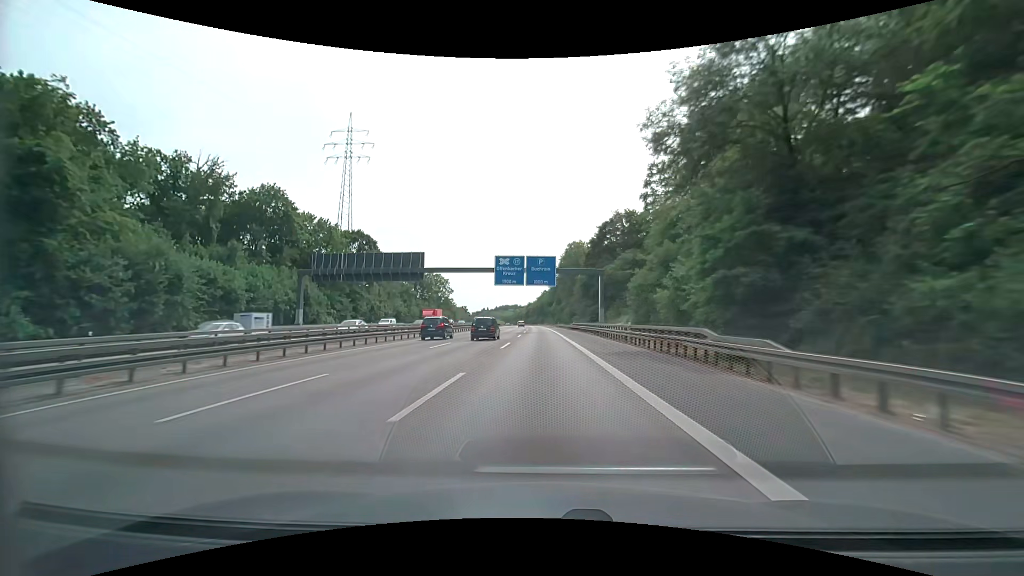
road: motorway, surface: asphalt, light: Day
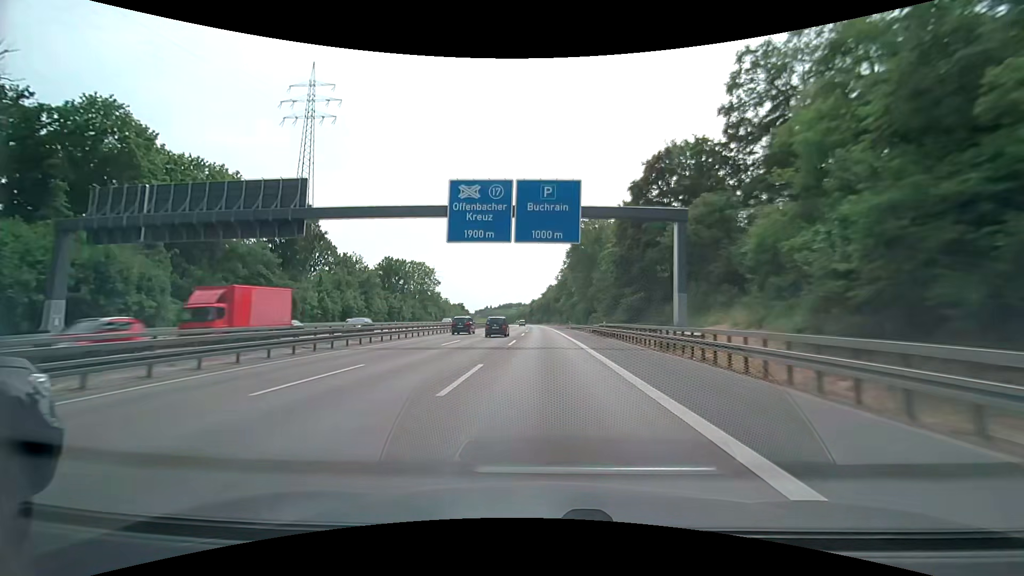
(-0.3, +33.7) m; 0°
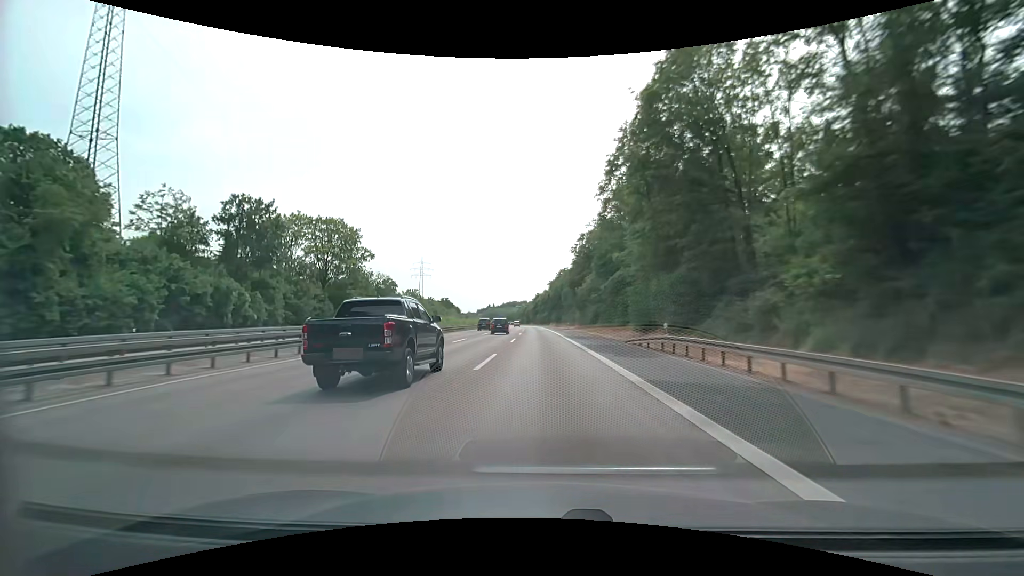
(-0.7, +67.5) m; -1°
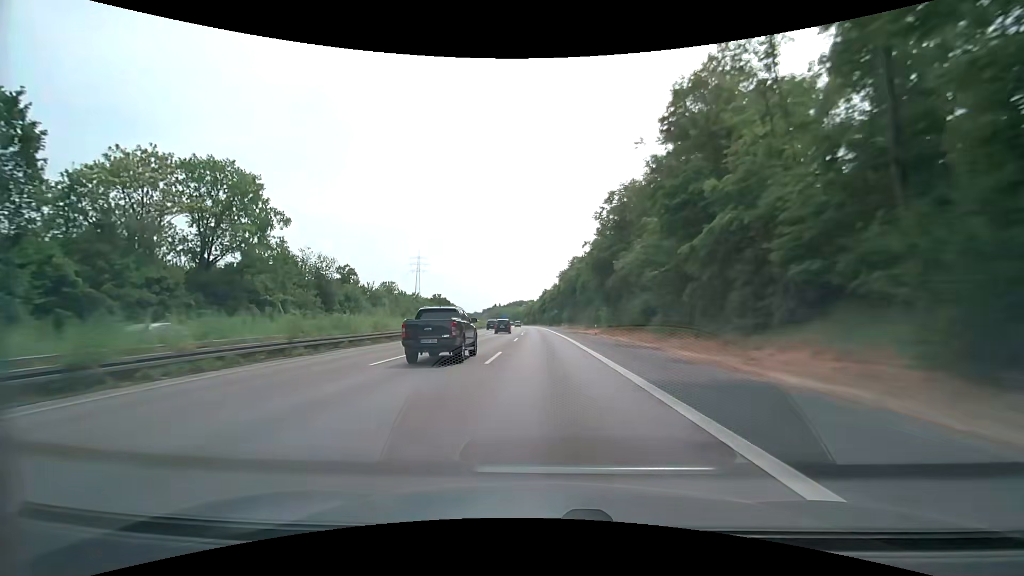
(-0.2, +33.8) m; -1°
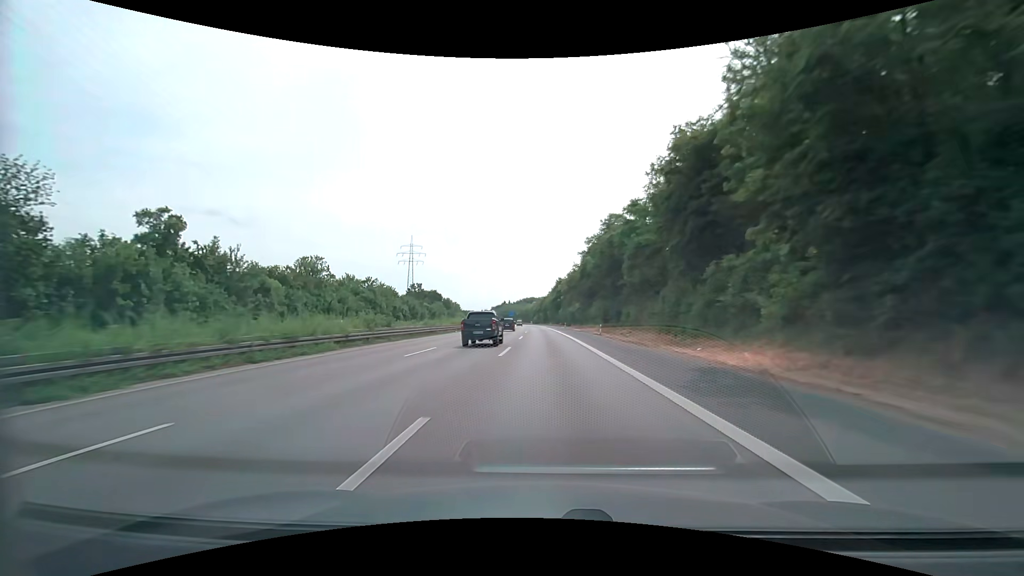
(-0.5, +50.8) m; -1°
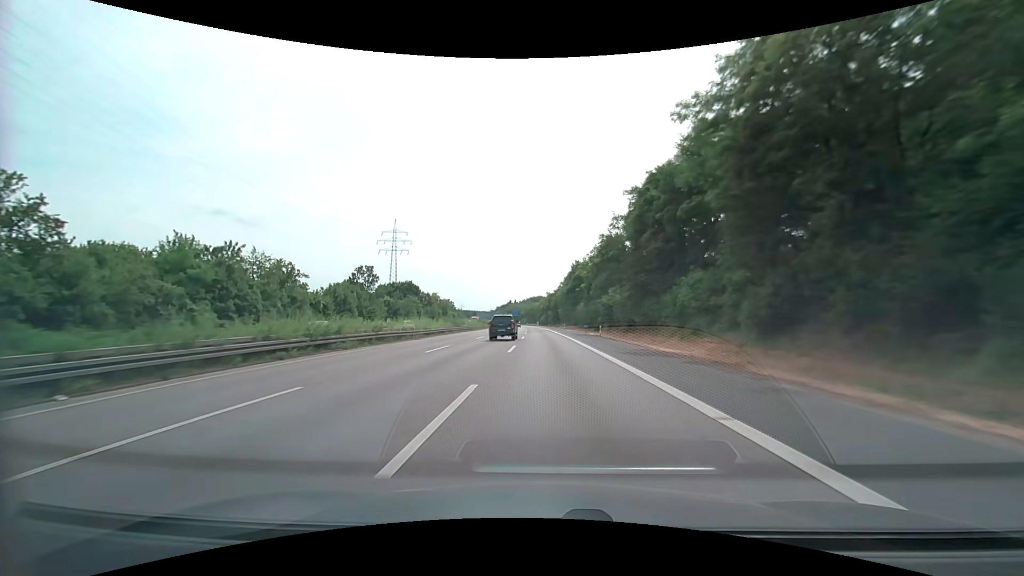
(-0.5, +50.9) m; -1°
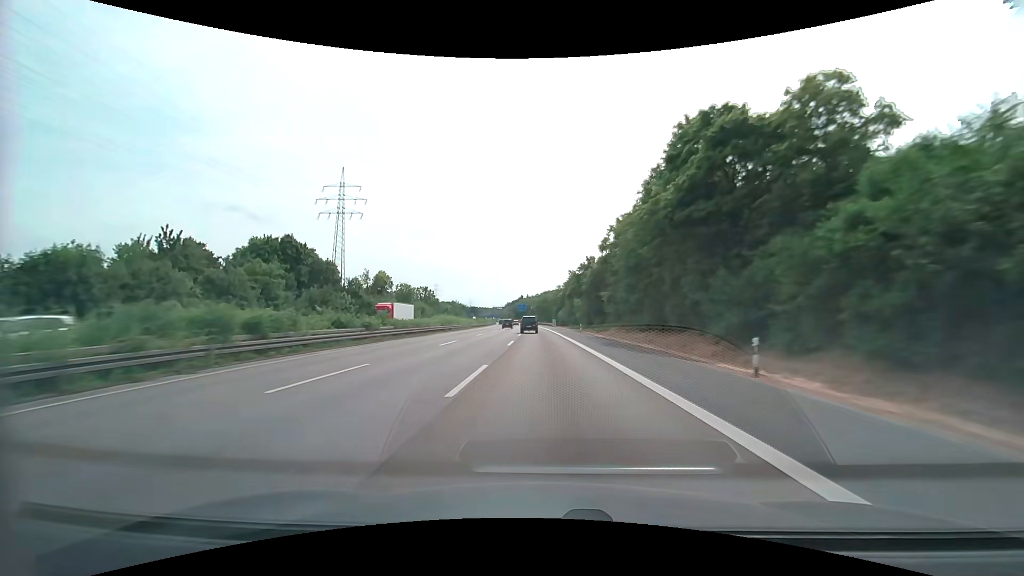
(-1.1, +85.4) m; -2°
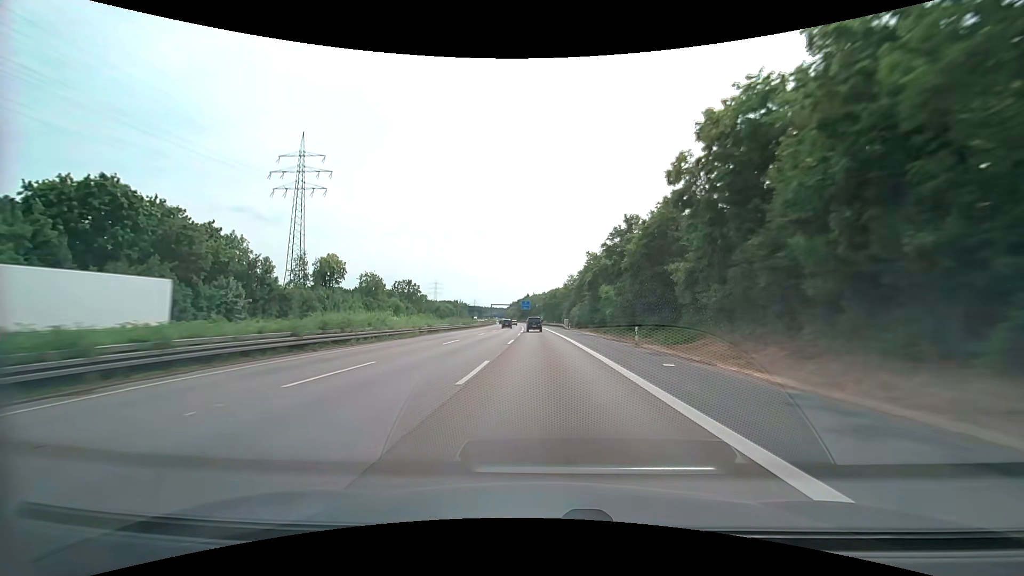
(-0.3, +34.4) m; -1°
(0, +10) (0, +20) (0, +30) (0, +40) (0, +50) (0, +60) (-1, +70) (-1, +80) (-1, +90) (-2, +100) m
